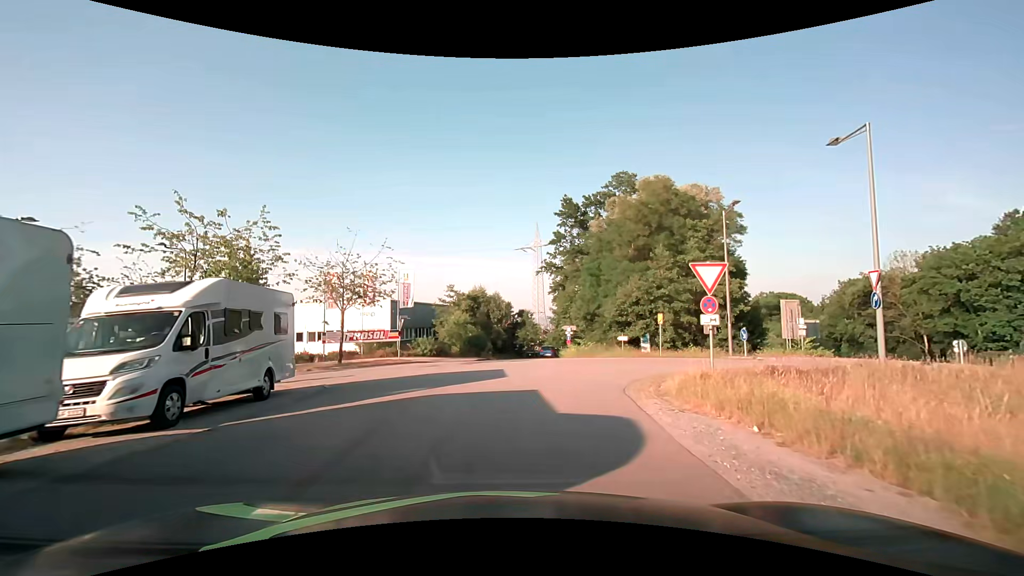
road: residential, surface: asphalt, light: Day
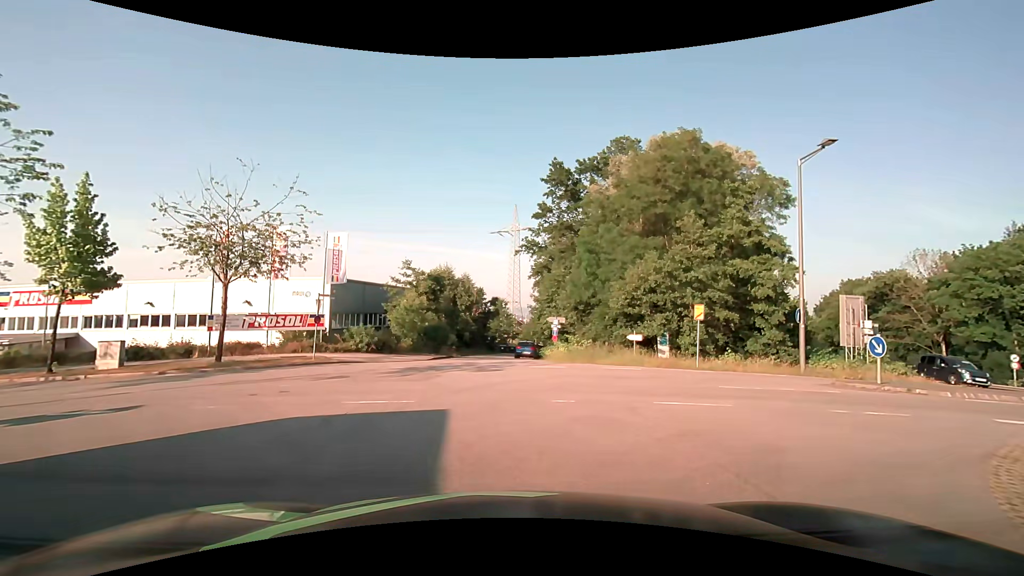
(+0.2, +10.5) m; +4°
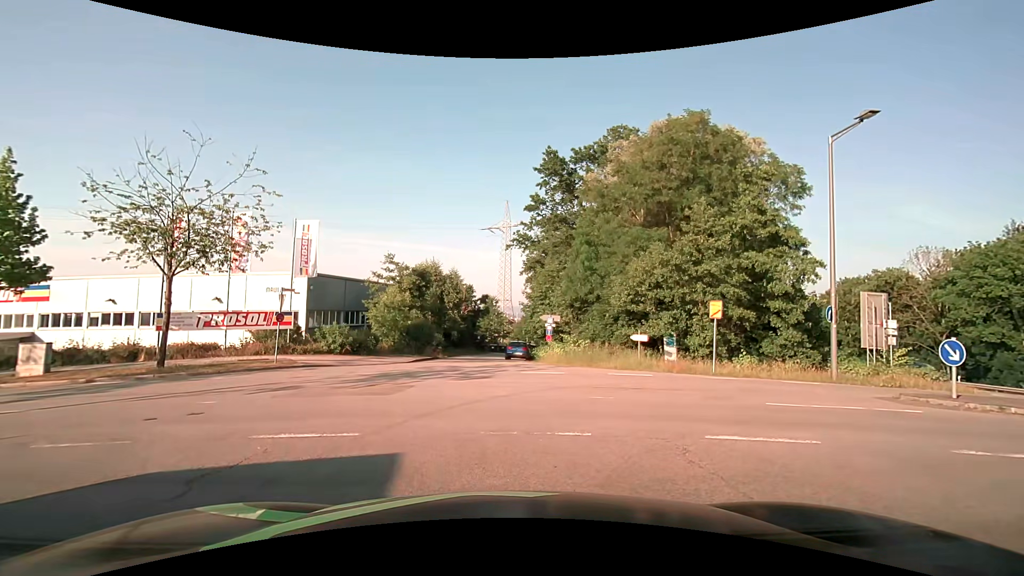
(0.0, +2.7) m; +1°
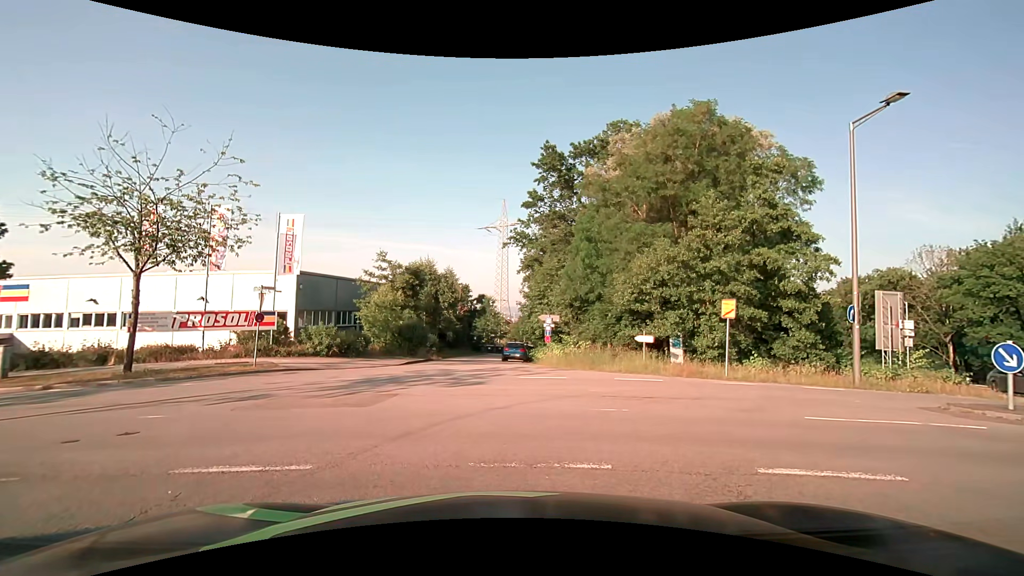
(0.0, +1.3) m; -1°
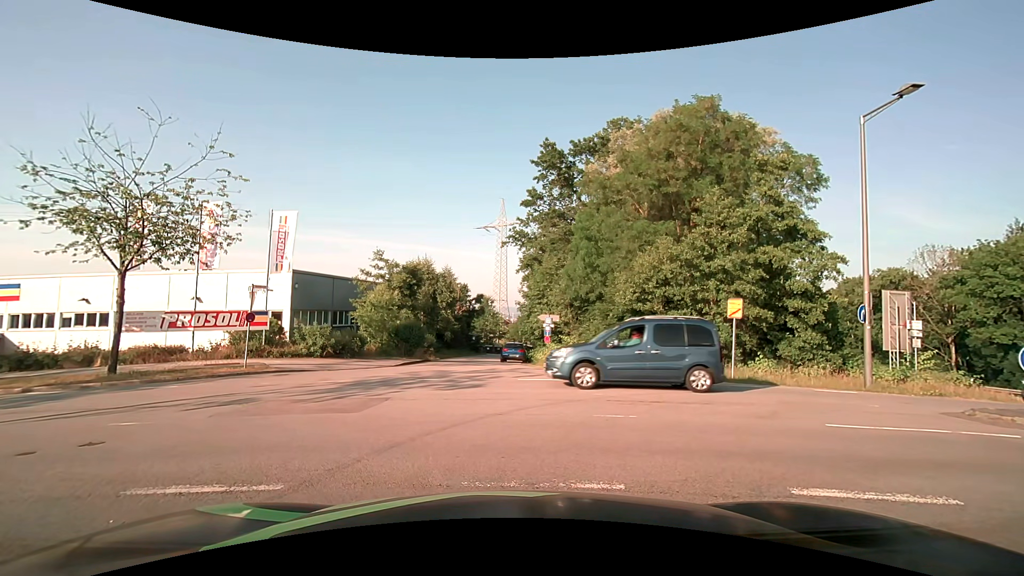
(0.0, +0.6) m; 0°
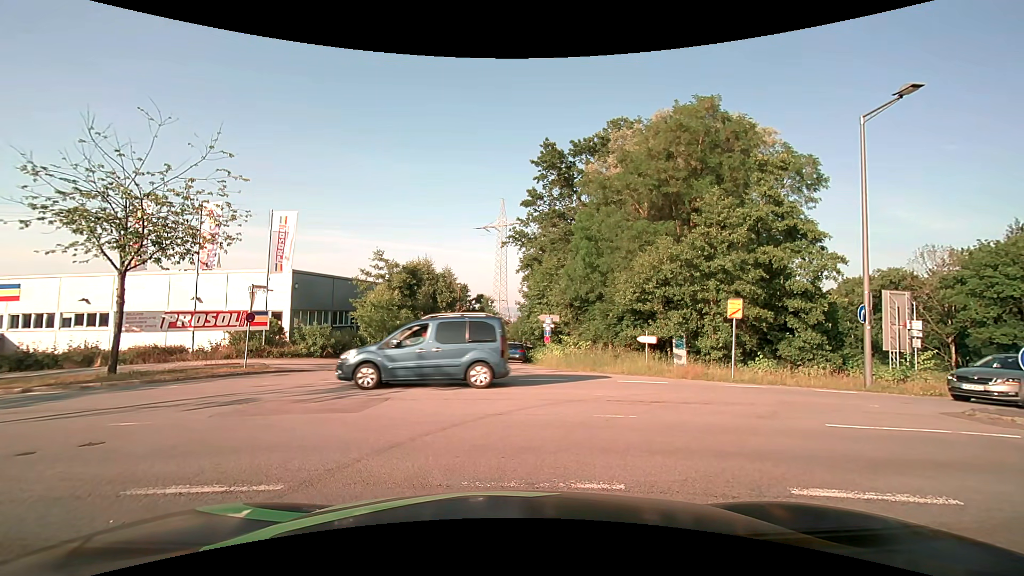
(0.0, 0.0) m; 0°
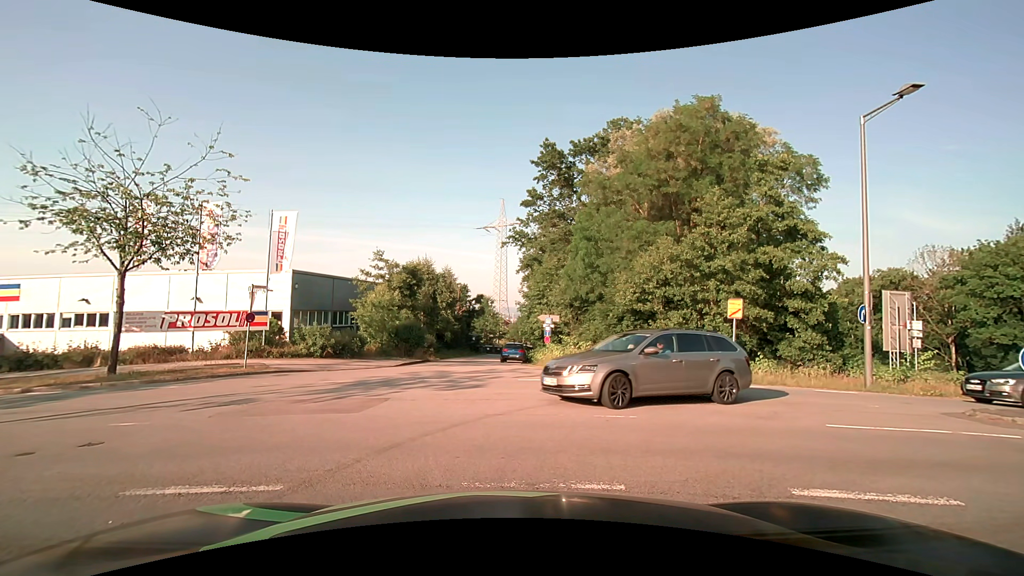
(0.0, 0.0) m; 0°
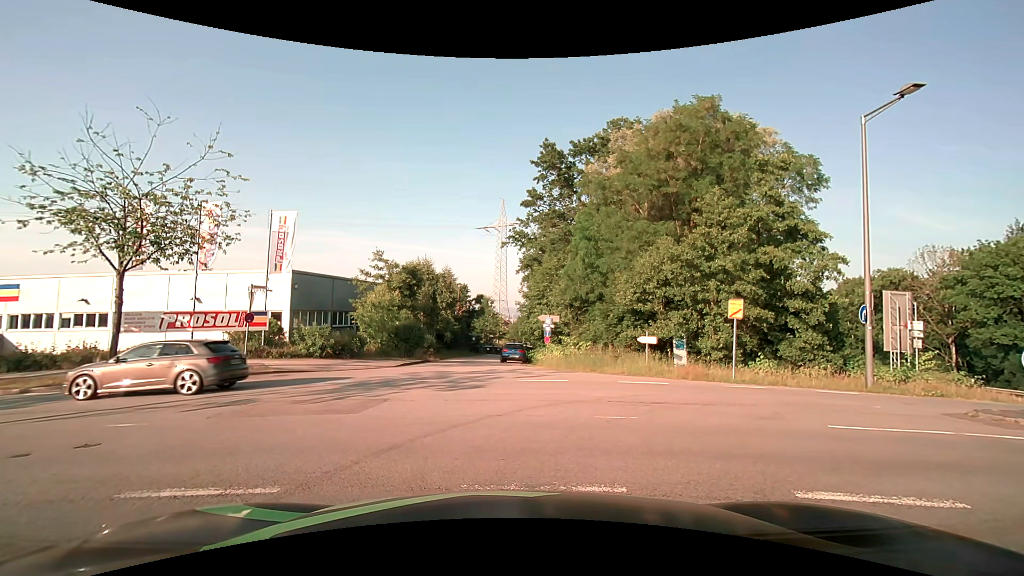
(0.0, 0.0) m; 0°
(-2, +10) (-10, +15) (-20, +17) (-30, +18) (-39, +19) (-49, +20) (-59, +22) (-69, +23) (-79, +26) (-89, +28) m
